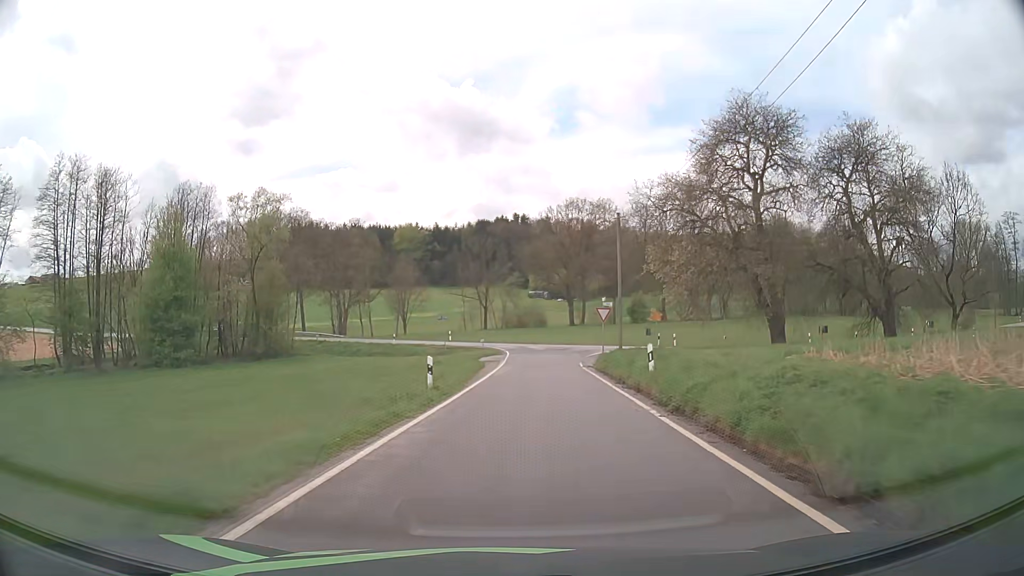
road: tertiary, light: Day
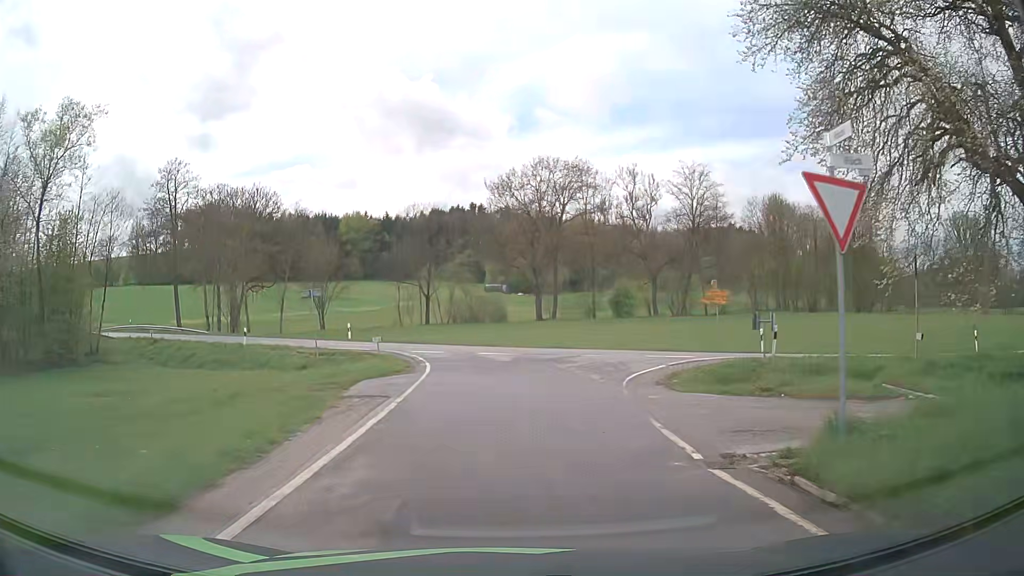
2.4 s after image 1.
(+1.2, +26.1) m; +4°
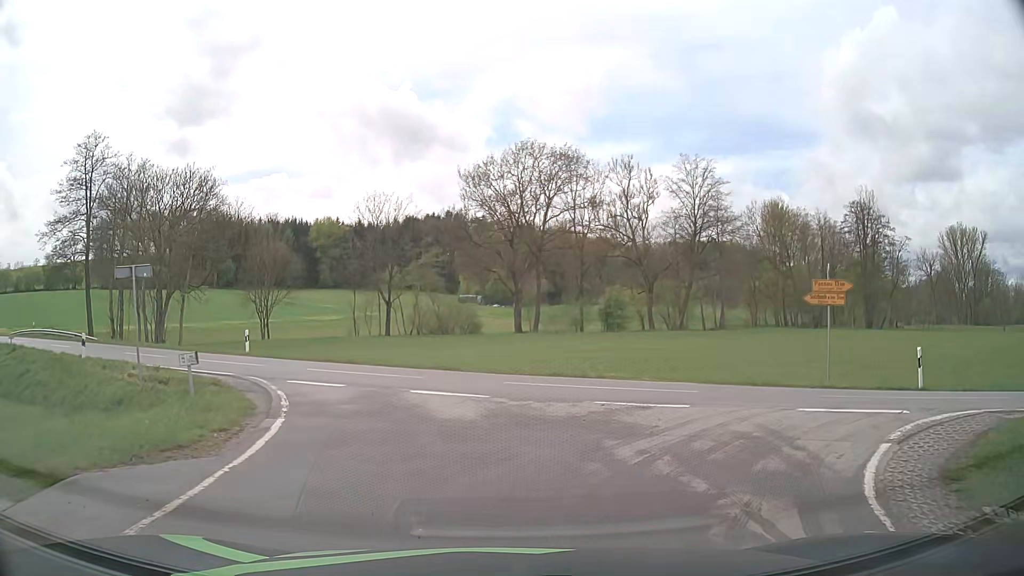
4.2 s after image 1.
(+0.1, +12.5) m; +2°
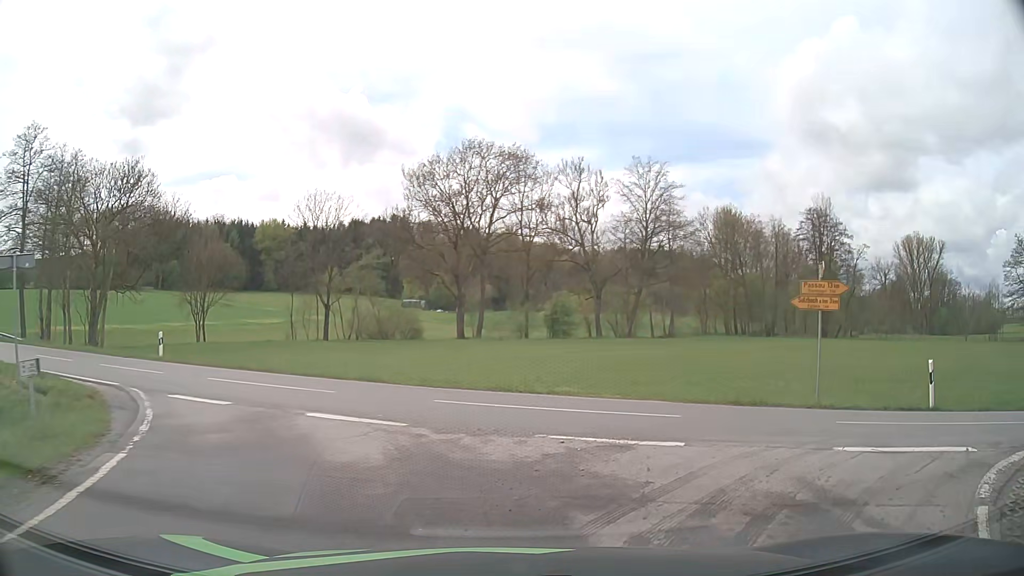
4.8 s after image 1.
(+0.1, +2.6) m; +5°
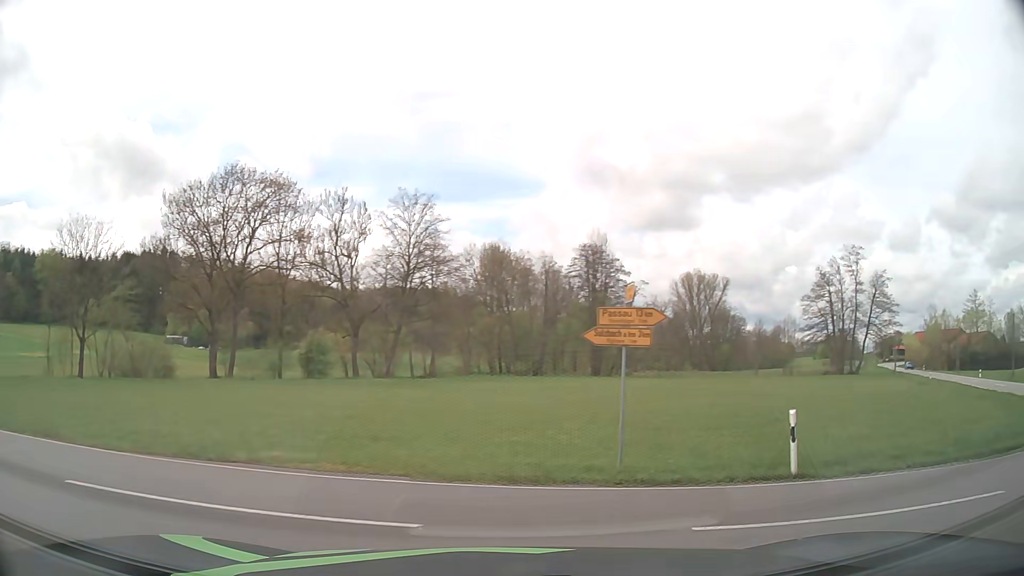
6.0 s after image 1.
(+0.6, +4.0) m; +21°
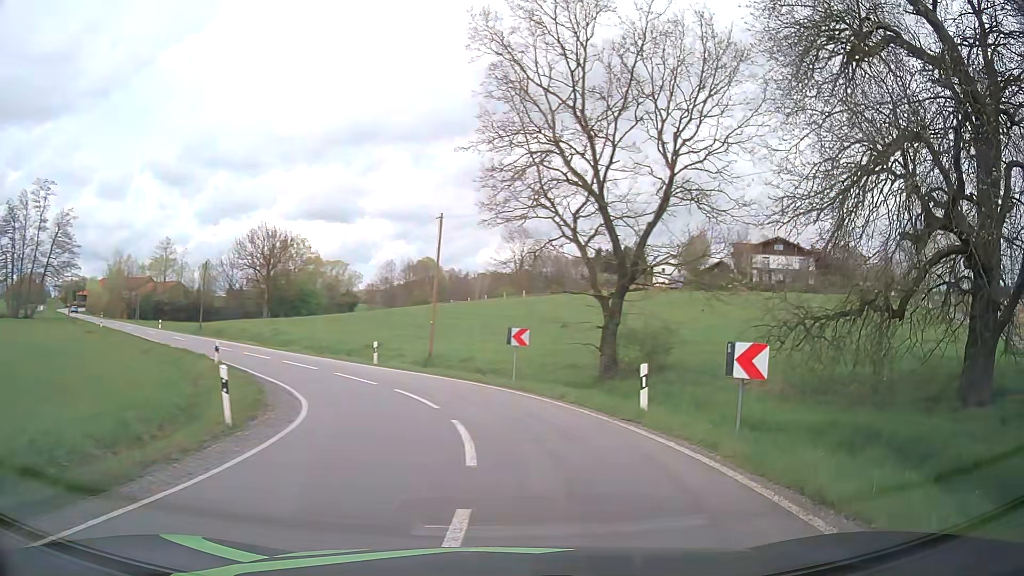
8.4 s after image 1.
(+5.0, +6.7) m; +70°
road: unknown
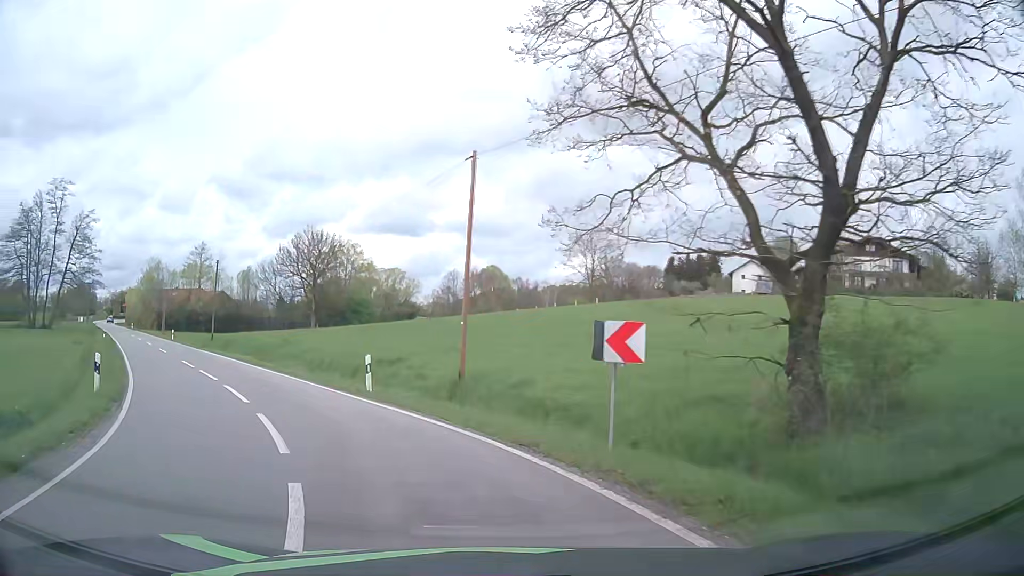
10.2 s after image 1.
(0.0, +11.8) m; -7°
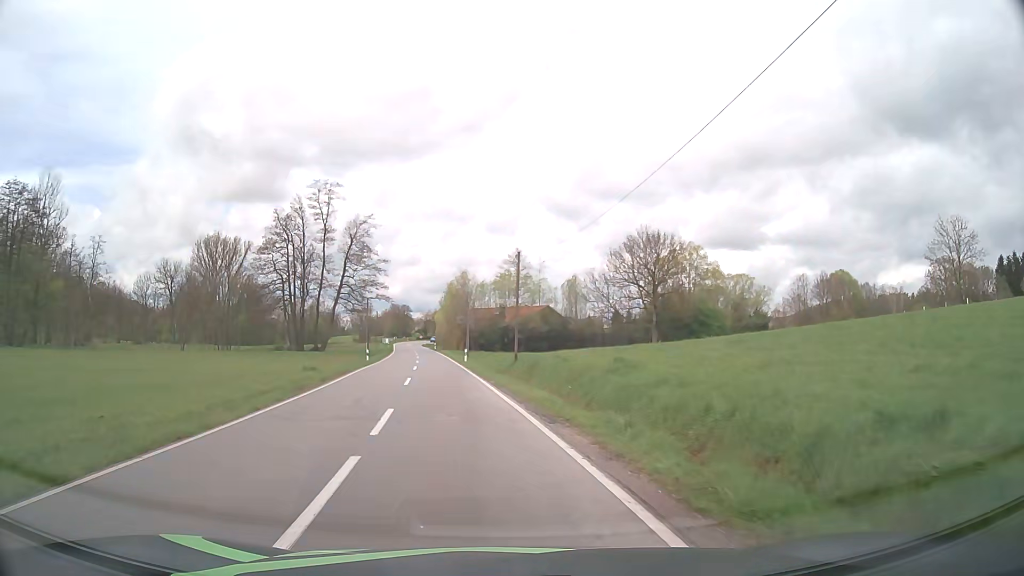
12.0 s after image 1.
(-4.4, +16.2) m; -28°
(0, +10) (-1, +20) (-3, +30) (-4, +40) (-5, +50) (-6, +60) (-8, +70) (-9, +79) (-11, +89) (-12, +99) m
